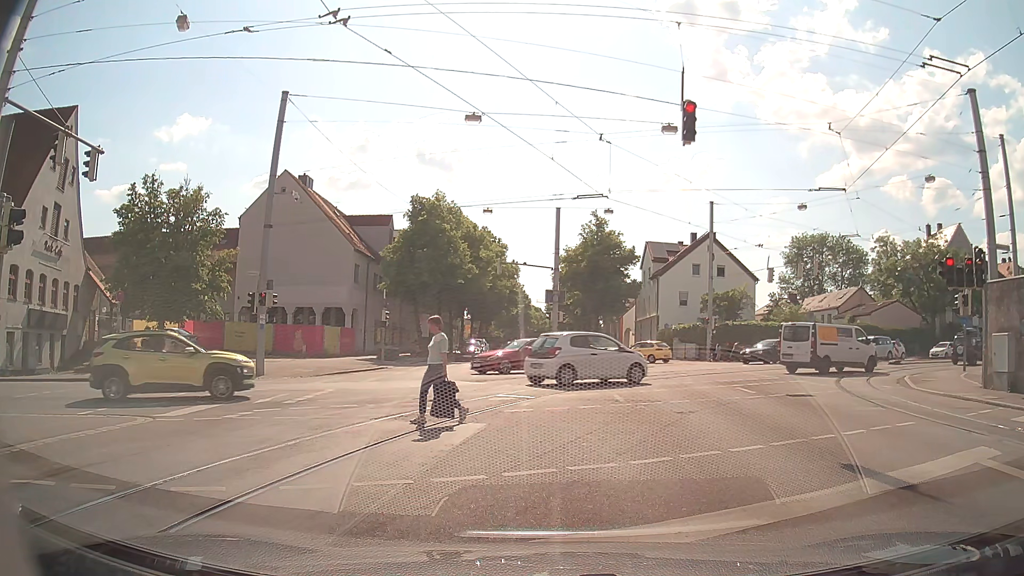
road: tertiary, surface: asphalt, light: Day
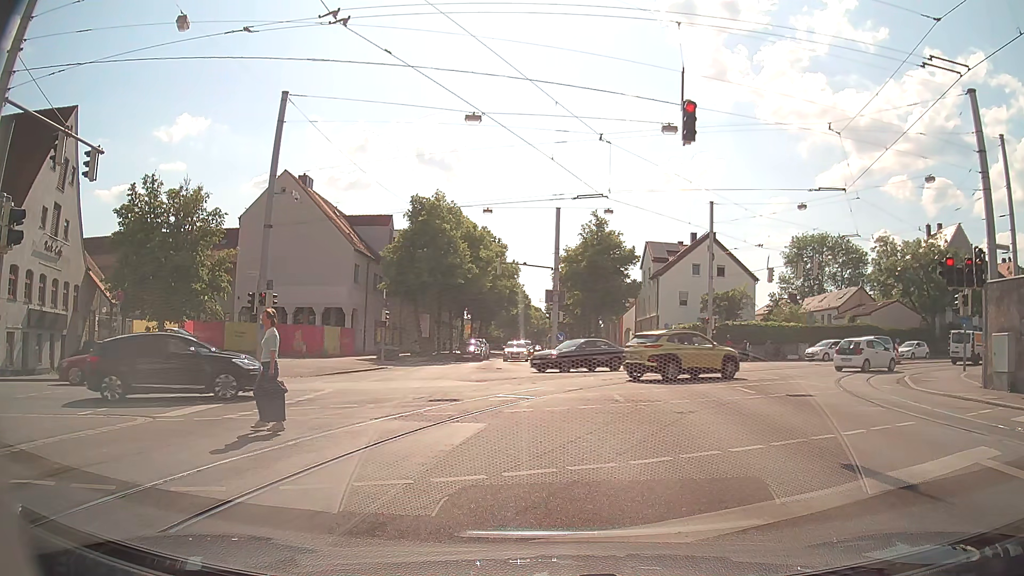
(0.0, 0.0) m; 0°
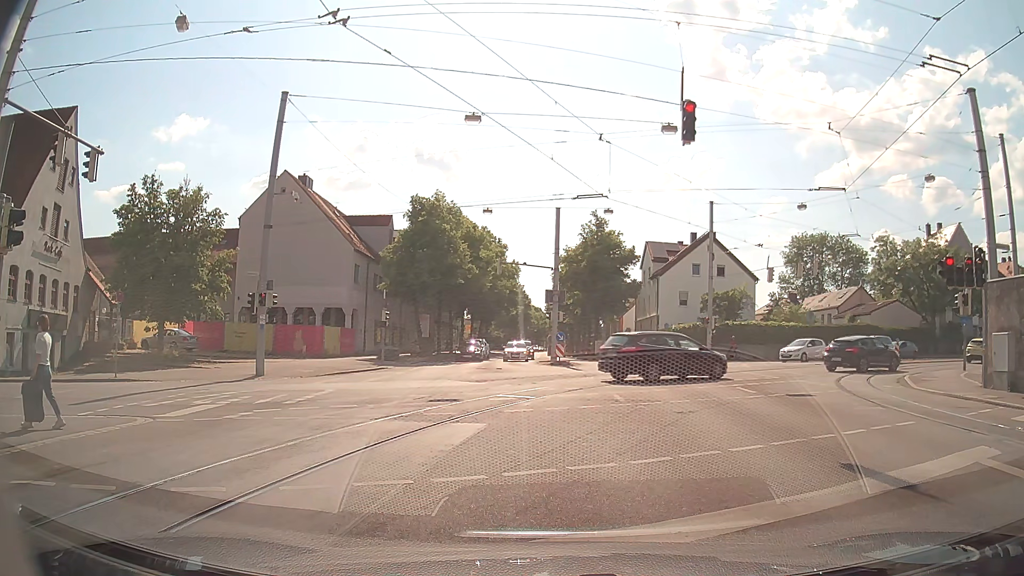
(0.0, 0.0) m; 0°
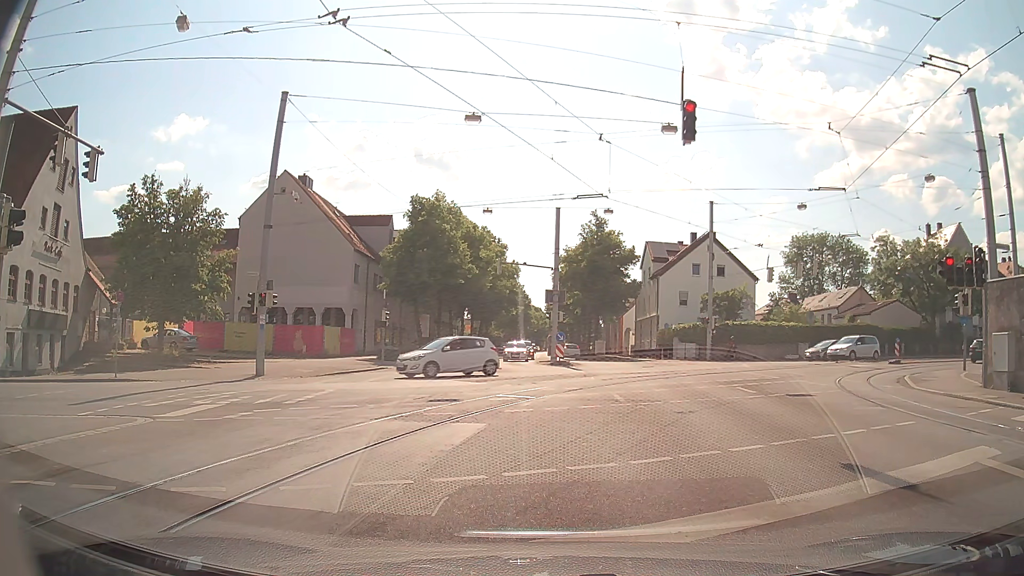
(0.0, 0.0) m; 0°
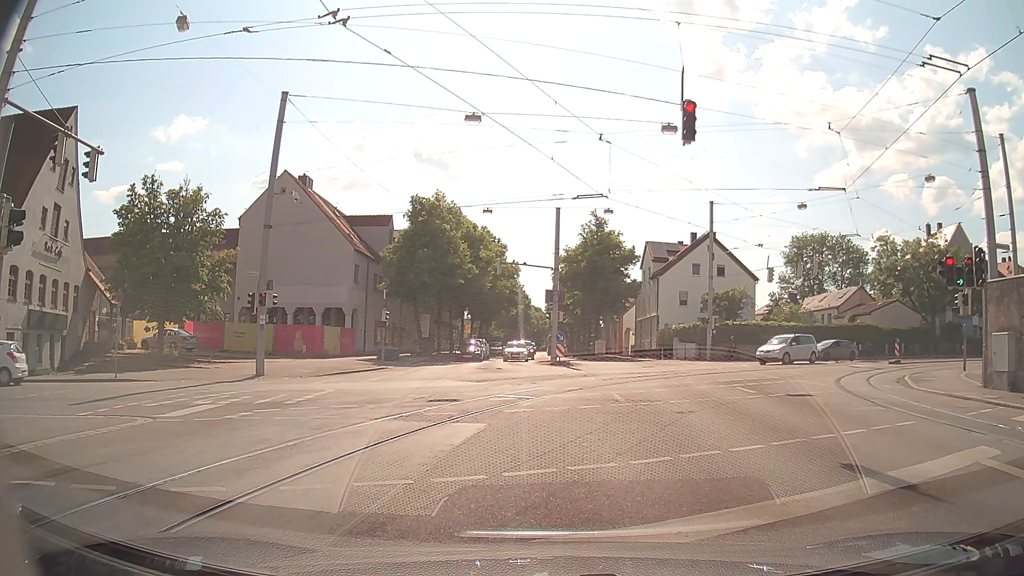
(0.0, 0.0) m; 0°
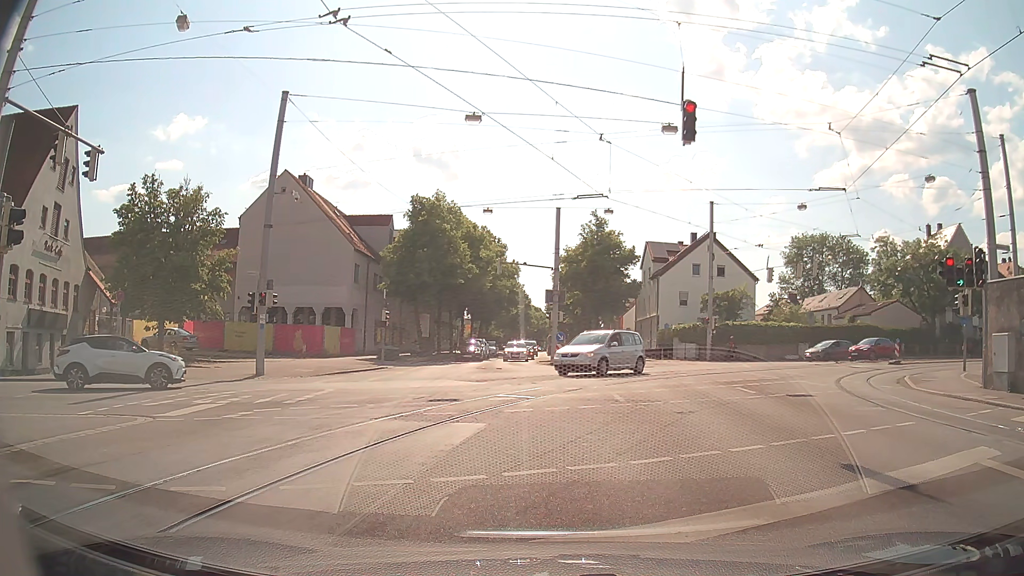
(0.0, 0.0) m; 0°
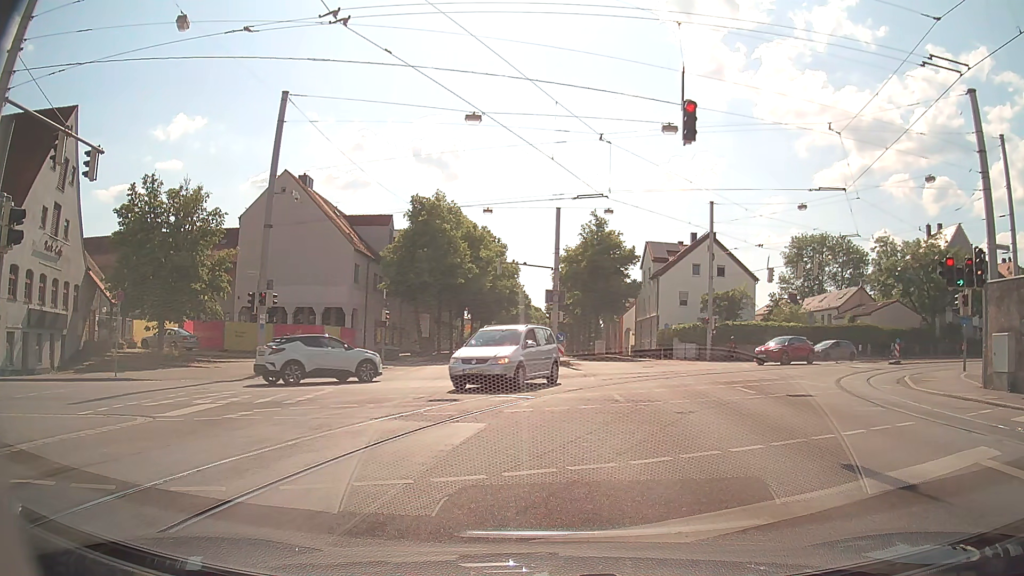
(0.0, 0.0) m; 0°
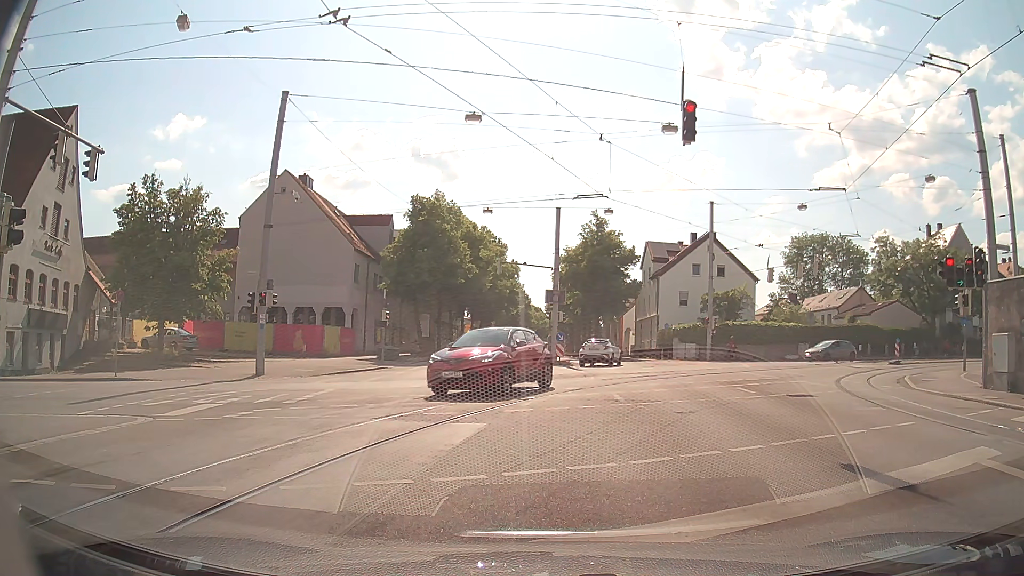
(0.0, 0.0) m; 0°
